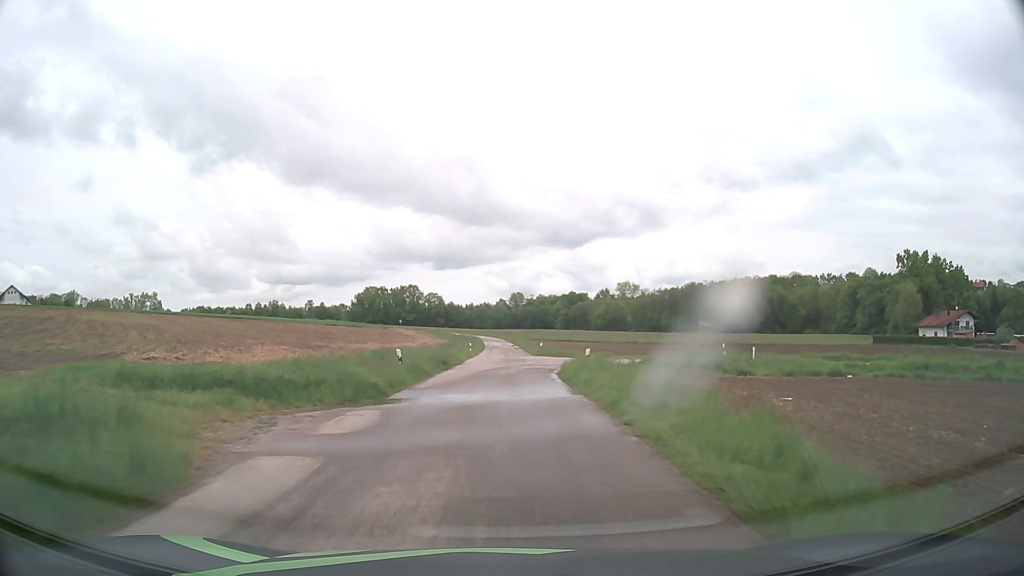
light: Day
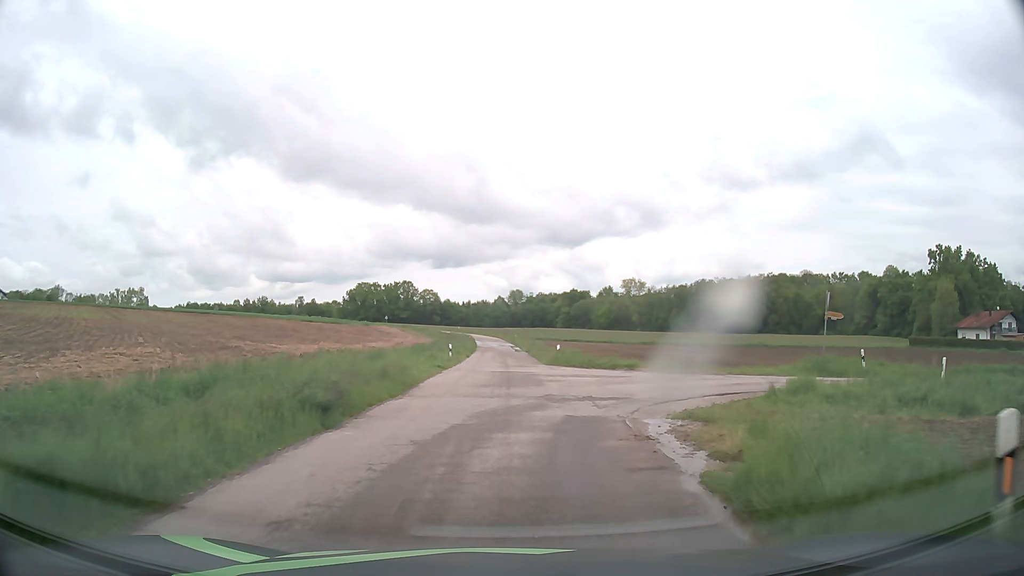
(+0.1, +18.8) m; 0°
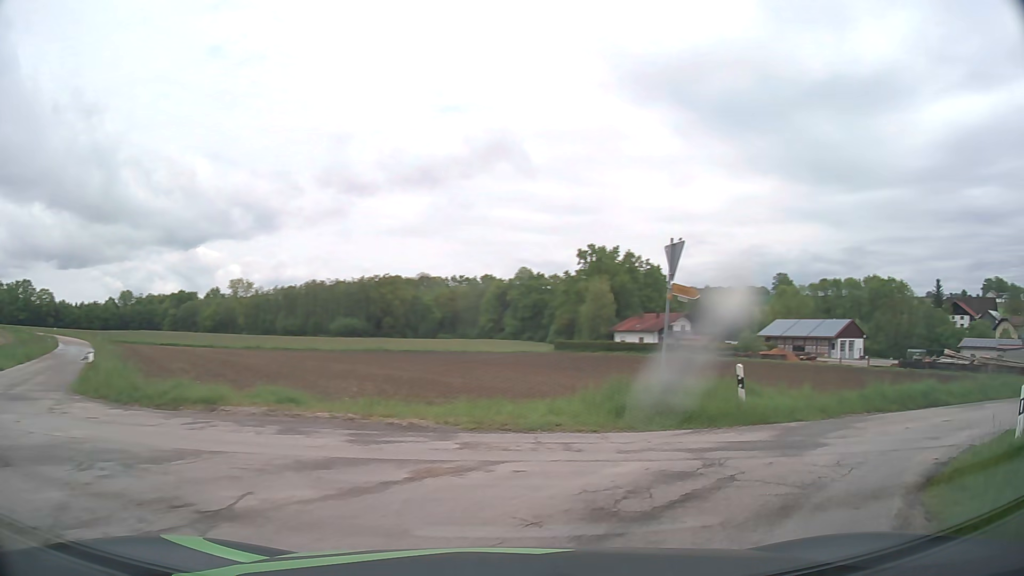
(+2.3, +16.2) m; +31°
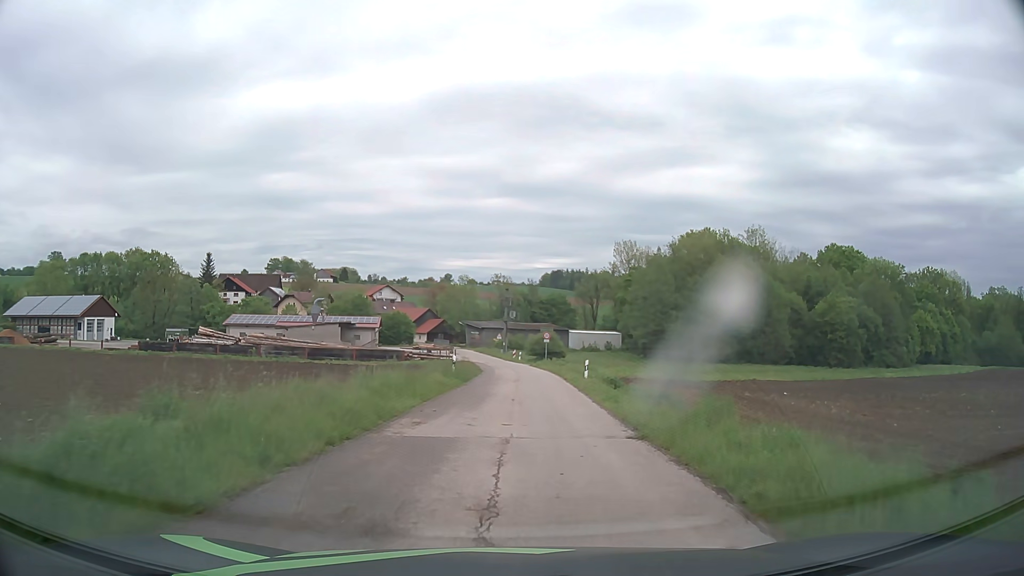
(+14.1, +15.3) m; +65°
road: unclassified
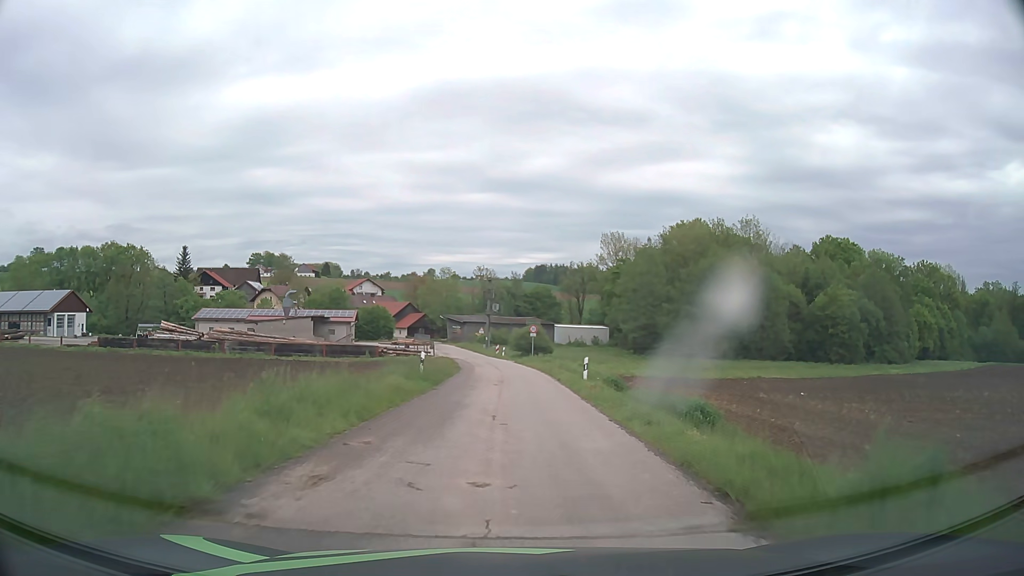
(+0.1, +5.7) m; +1°
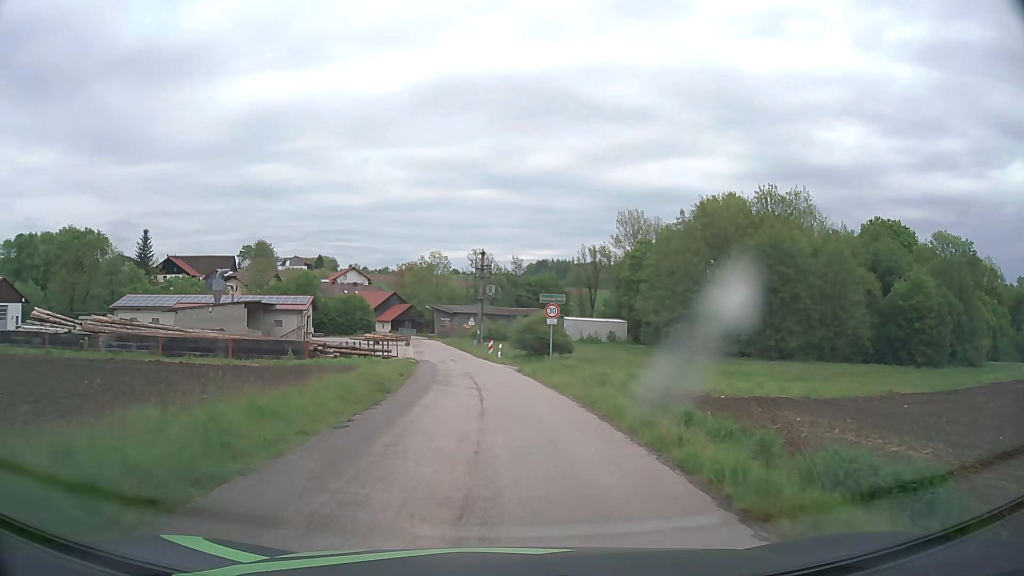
(+0.4, +23.2) m; 0°
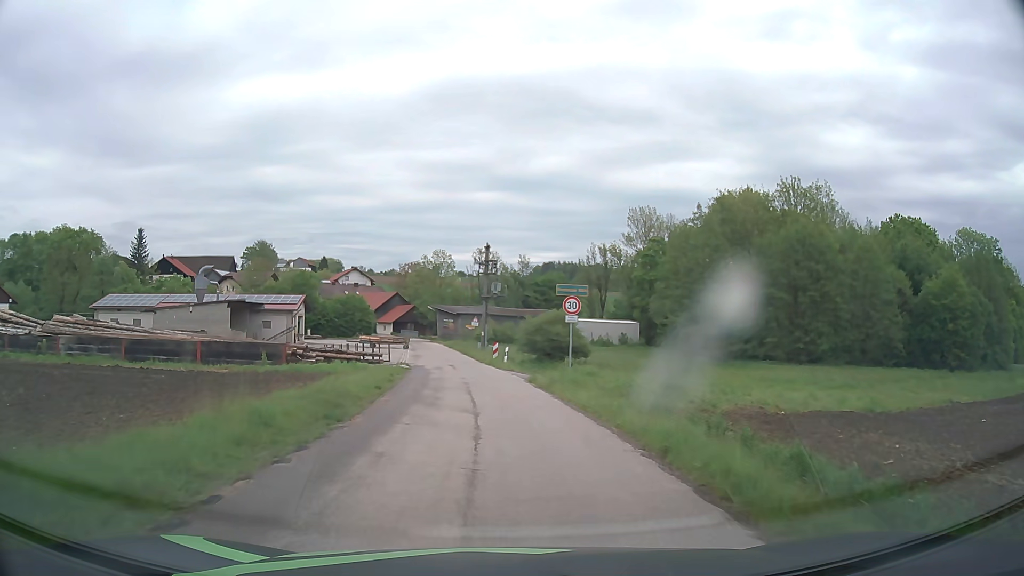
(0.0, +5.8) m; -1°
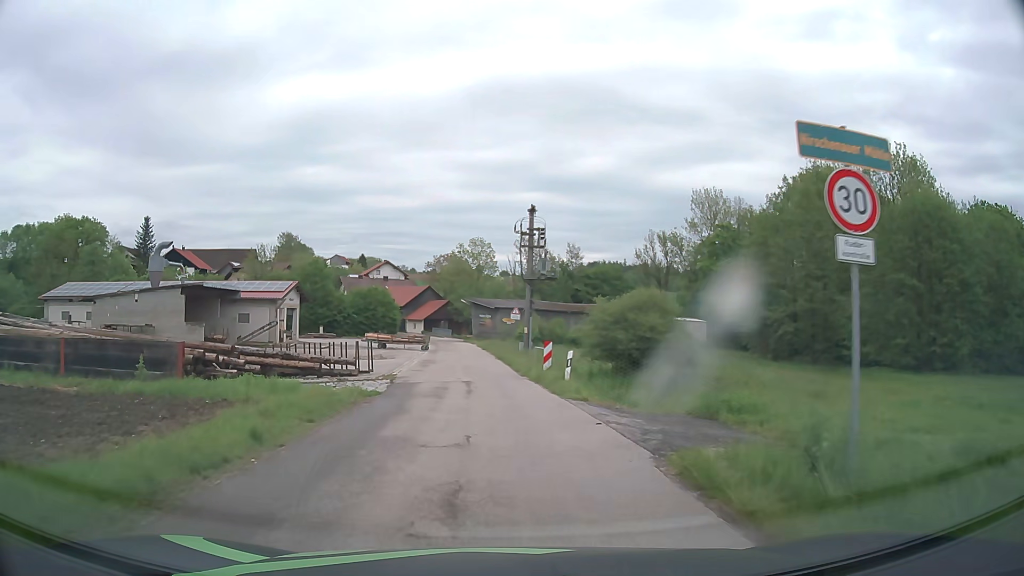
(-0.4, +16.7) m; -3°
(0, +10) (-1, +20) (-2, +30) (-2, +40) (-3, +50) (-4, +60) (-5, +70) (-6, +80) (-8, +90) (-10, +99) m
